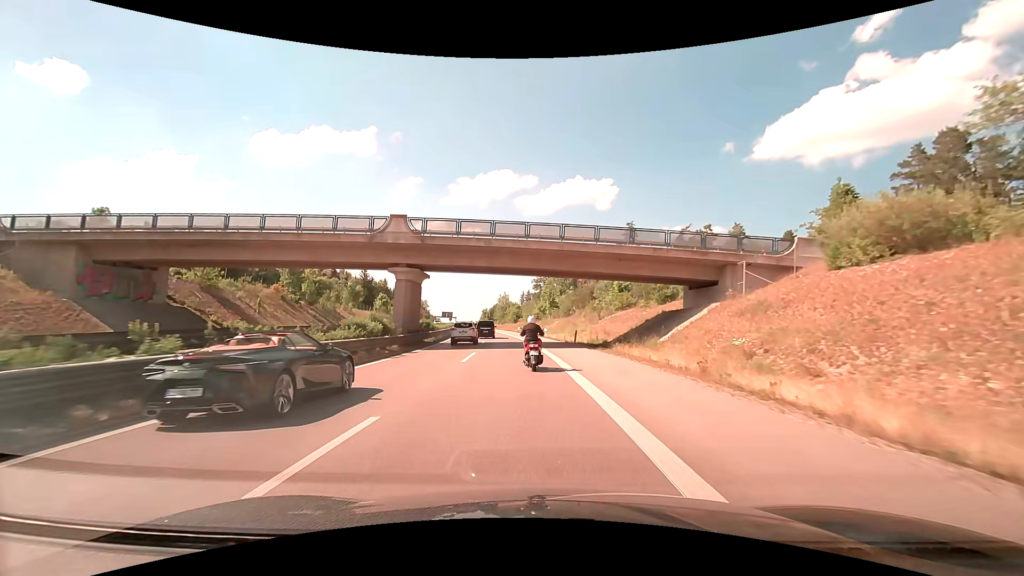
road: trunk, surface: asphalt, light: Day
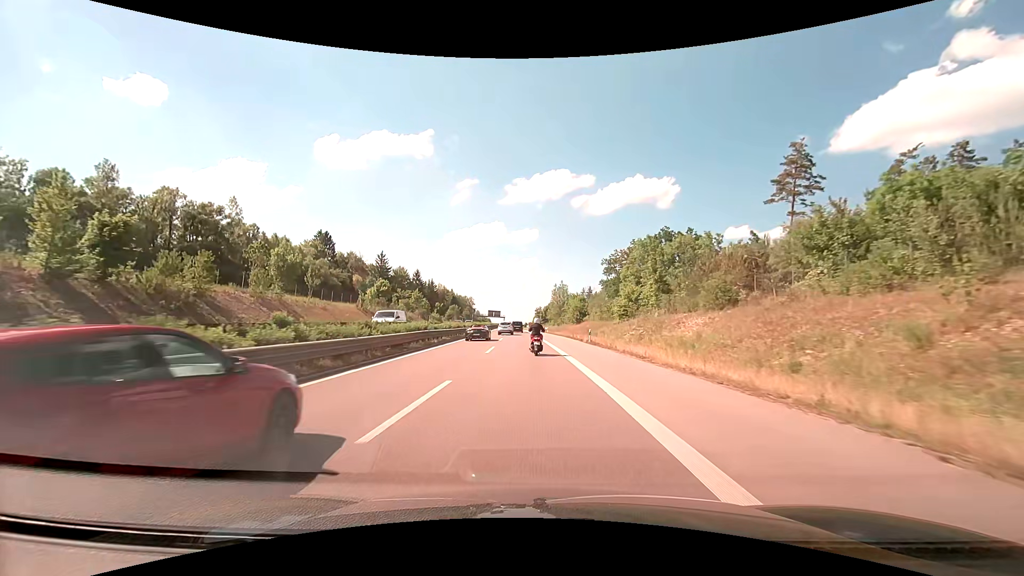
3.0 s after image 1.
(-2.8, +49.2) m; -6°
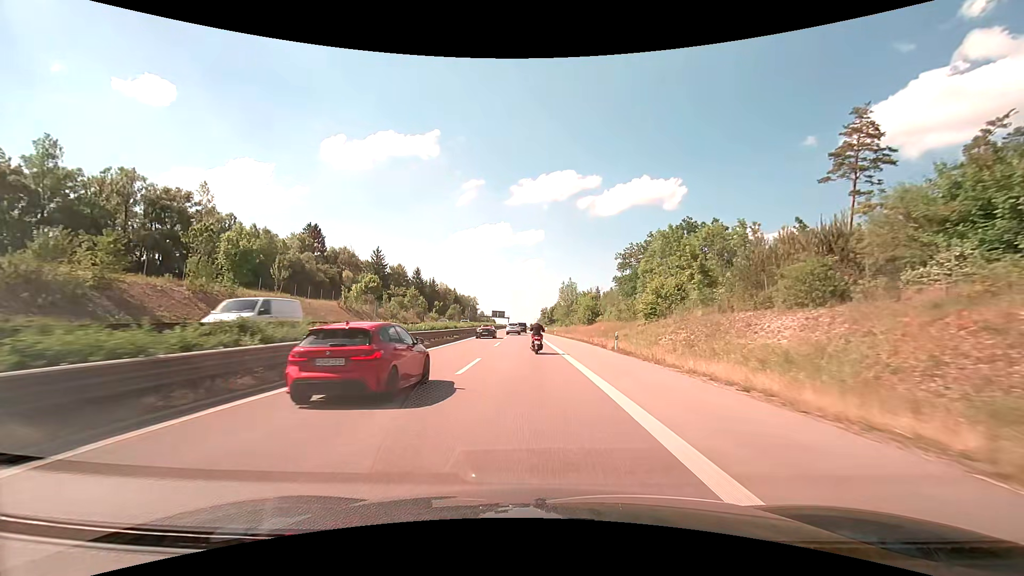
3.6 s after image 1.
(-0.1, +10.3) m; -1°
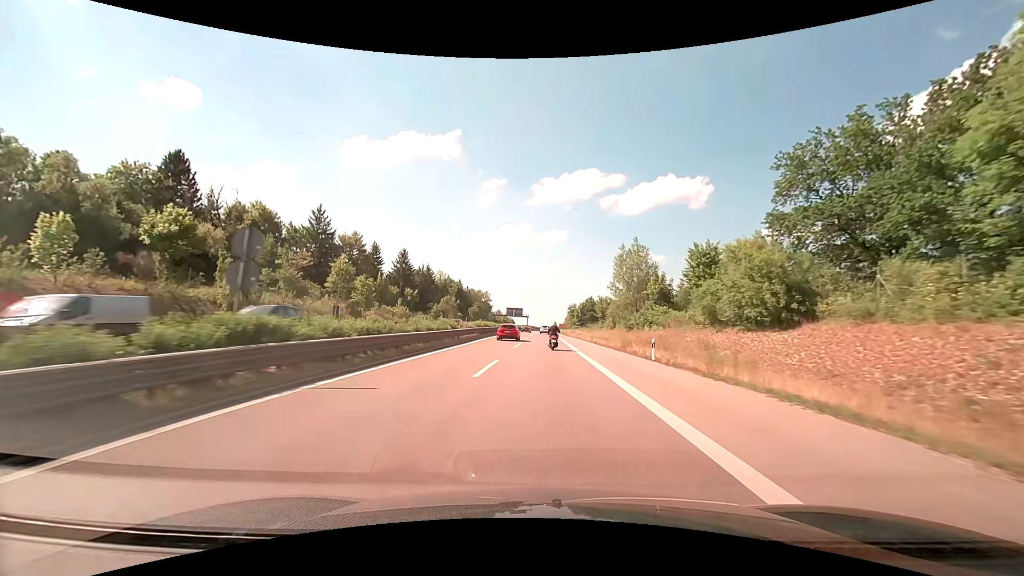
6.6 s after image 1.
(-1.3, +55.0) m; -3°
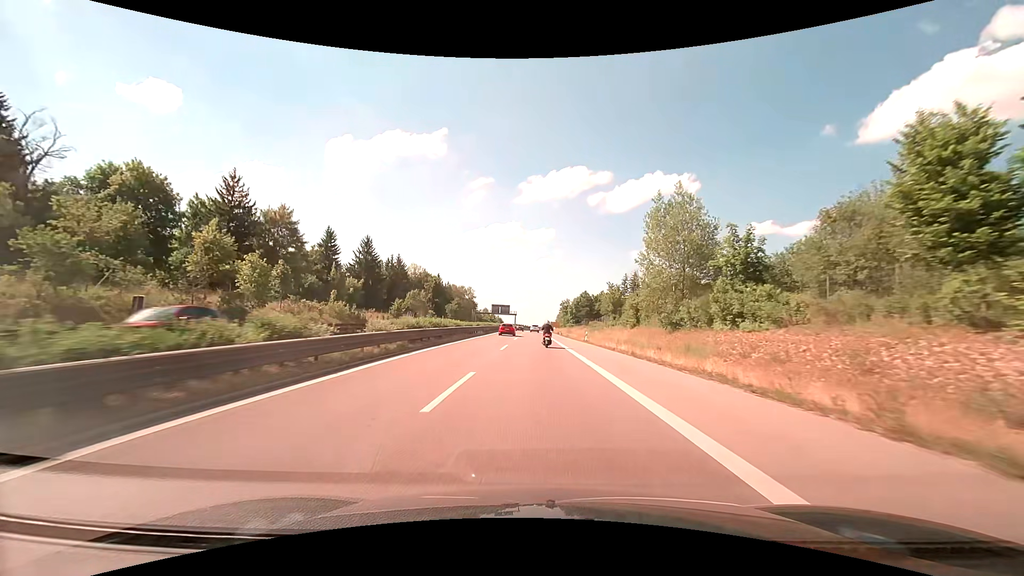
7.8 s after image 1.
(+0.3, +23.5) m; +1°
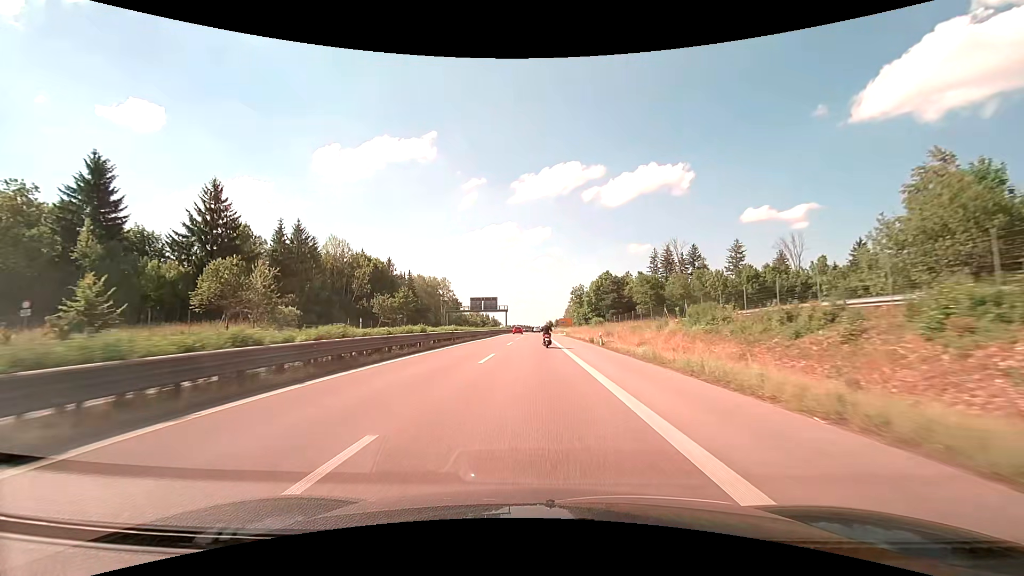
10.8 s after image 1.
(+0.1, +61.7) m; 0°
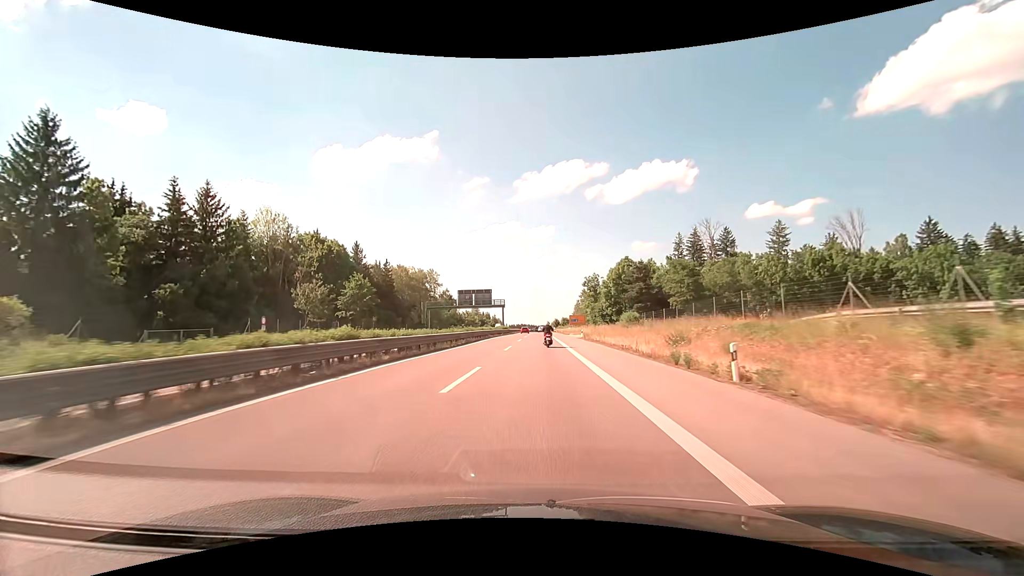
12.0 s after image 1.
(-0.1, +25.7) m; -1°
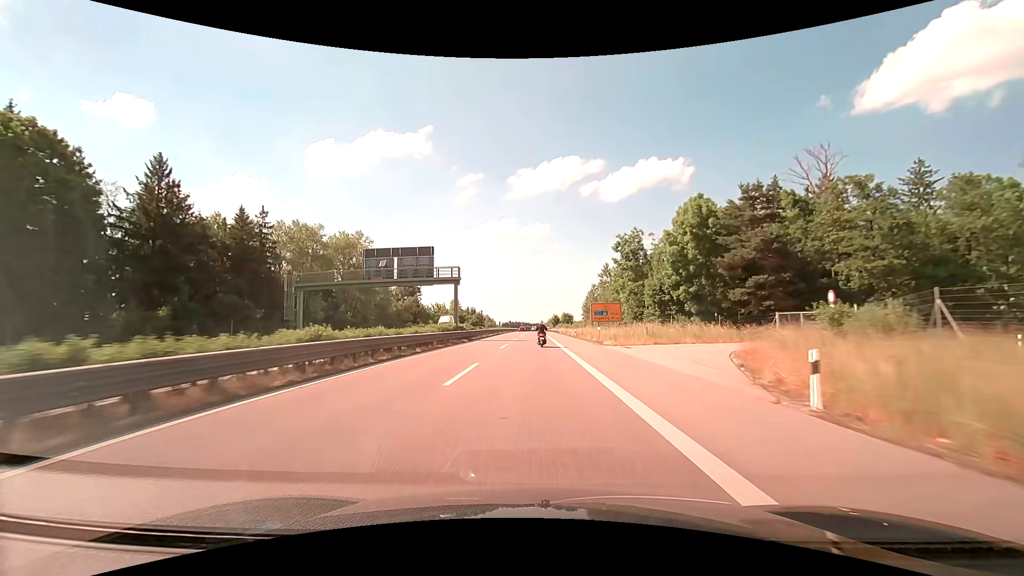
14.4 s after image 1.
(+0.2, +52.5) m; +1°
(0, +10) (0, +20) (0, +30) (0, +40) (0, +50) (0, +60) (0, +70) (0, +80) (-1, +90) (-1, +100) m
